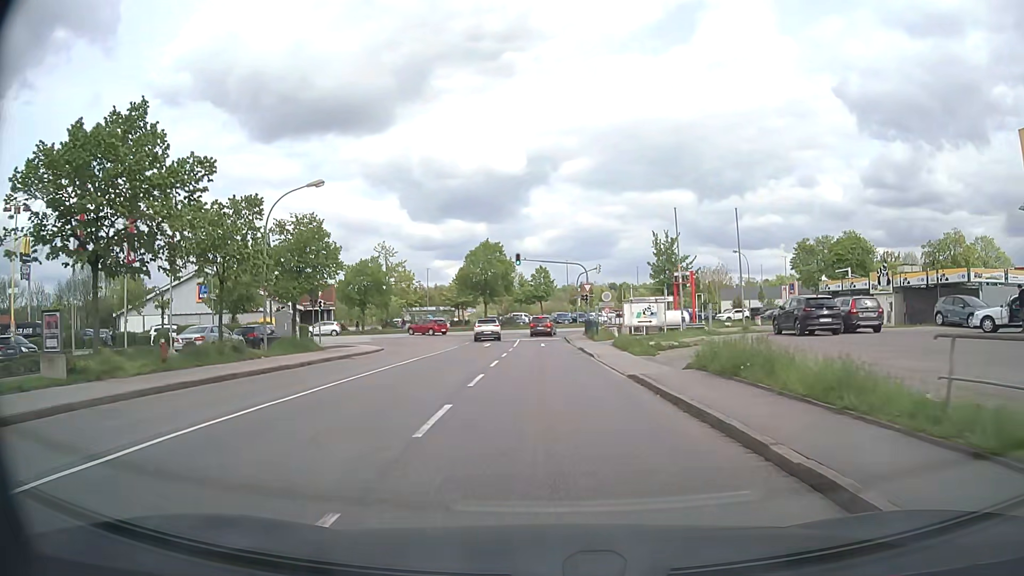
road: residential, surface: asphalt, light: Day
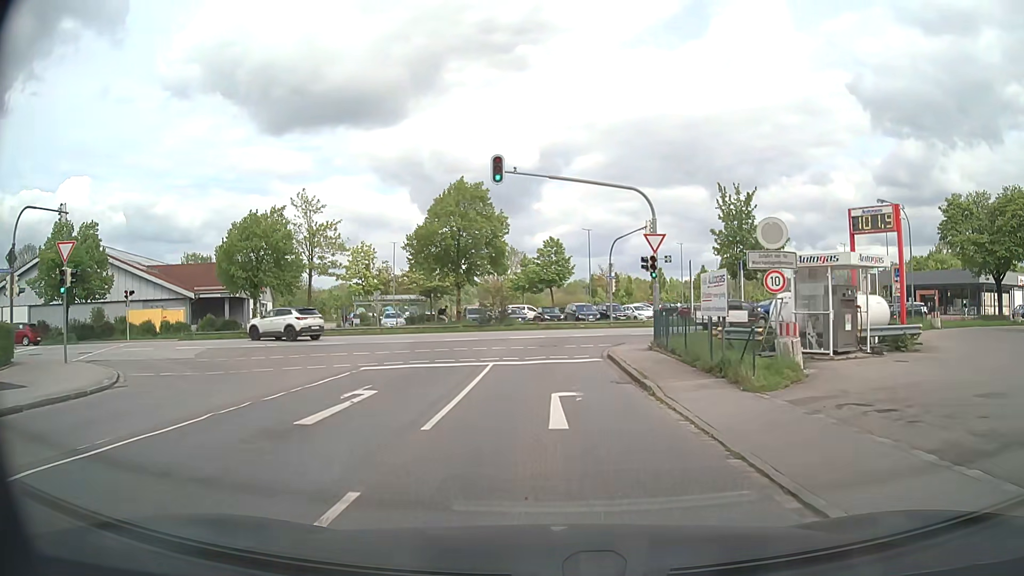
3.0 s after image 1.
(-0.1, +29.7) m; -1°
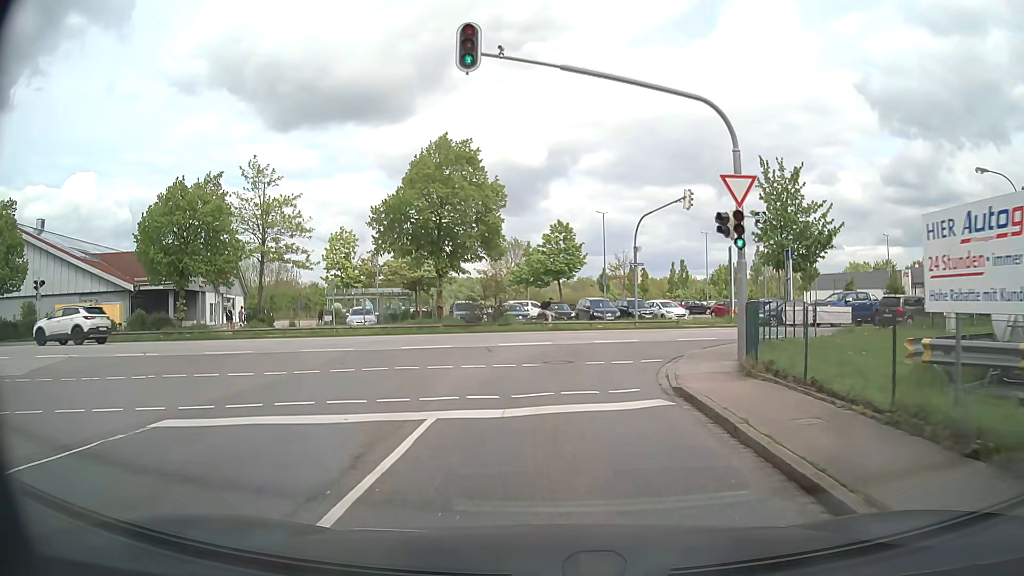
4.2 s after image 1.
(-0.1, +10.1) m; 0°
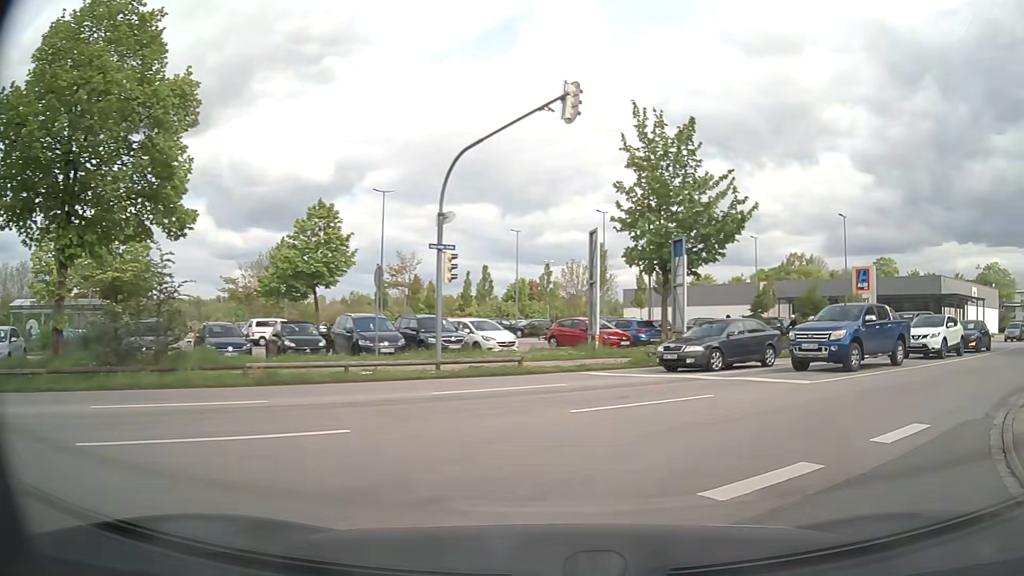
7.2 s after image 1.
(+1.0, +17.9) m; +19°
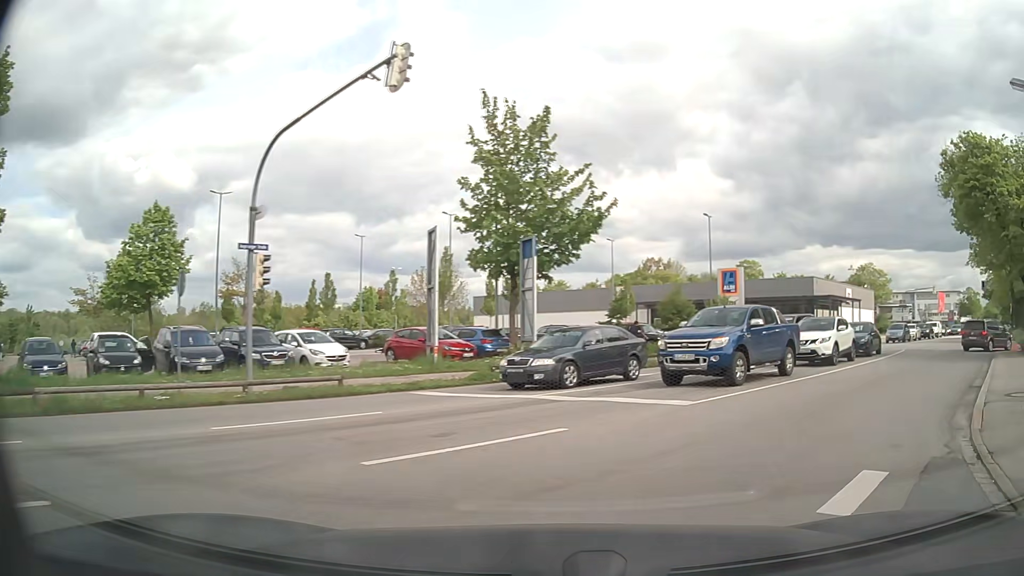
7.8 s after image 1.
(+0.3, +2.8) m; +13°
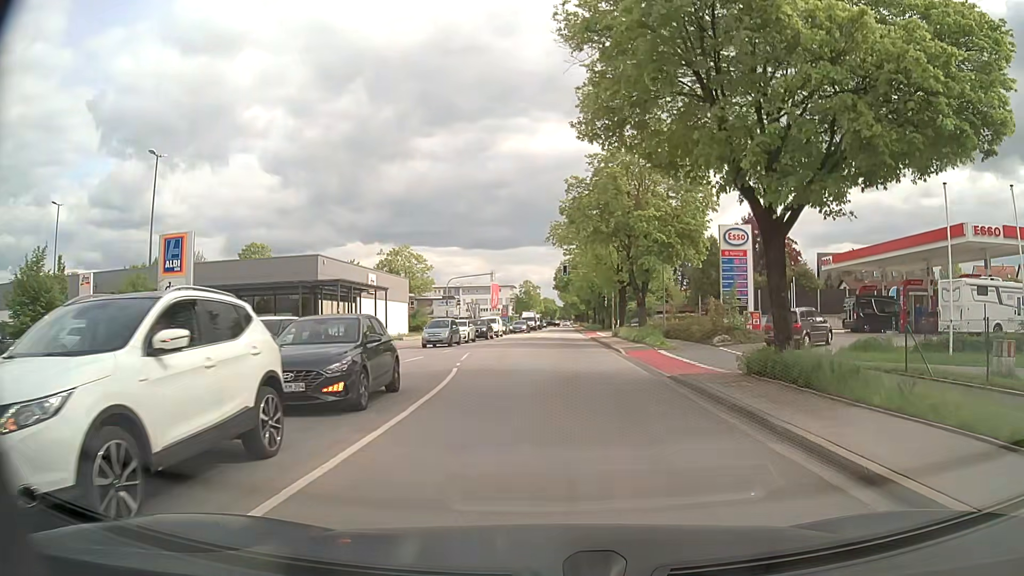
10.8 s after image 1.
(+7.9, +16.6) m; +38°
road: secondary
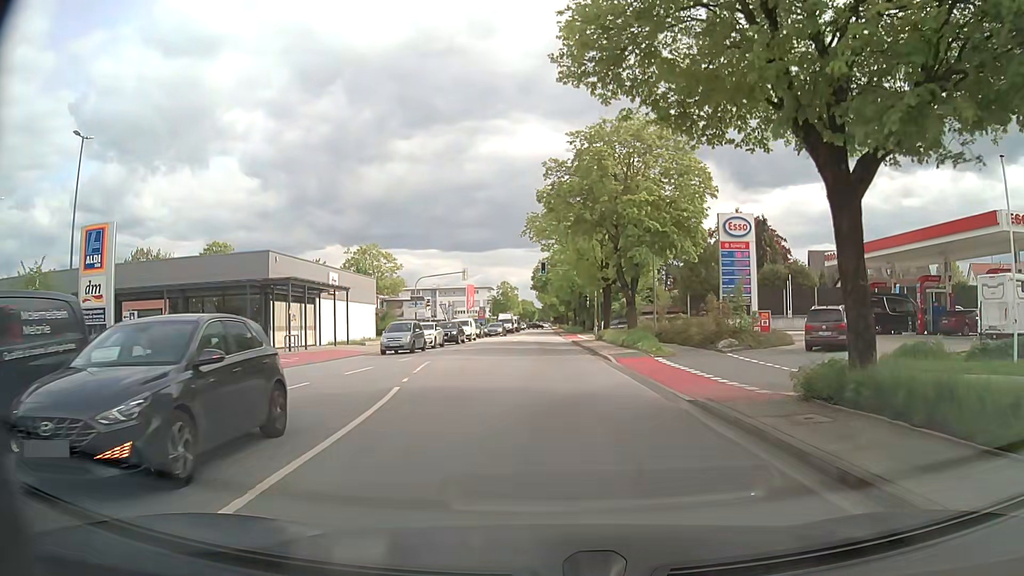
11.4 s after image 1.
(+0.1, +4.8) m; +2°
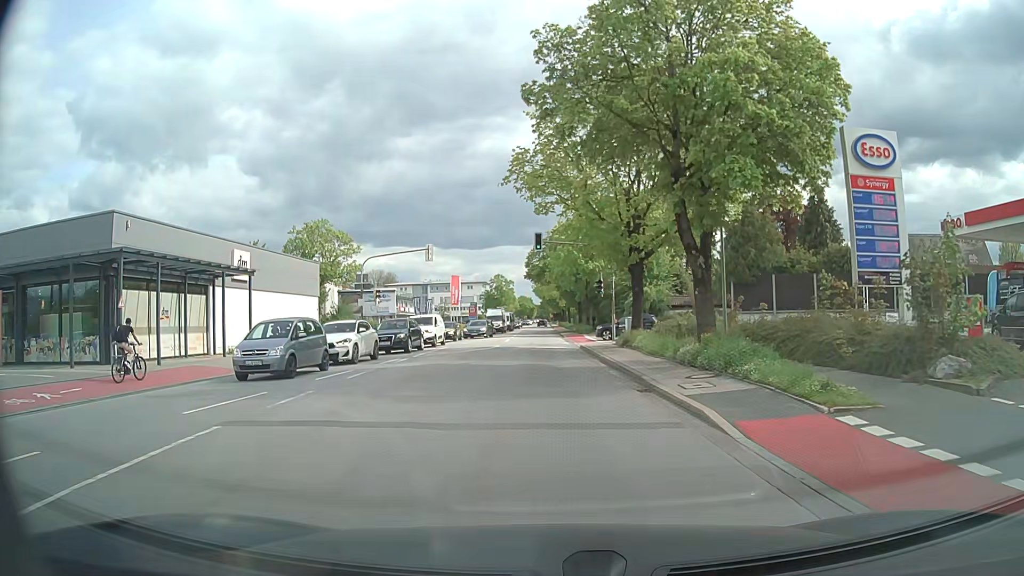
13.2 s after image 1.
(0.0, +16.1) m; 0°
(0, +10) (0, +20) (-1, +30) (-1, +40) (-1, +50) (-1, +60) (-1, +70) (-1, +80) (-1, +90) (-2, +100) m
